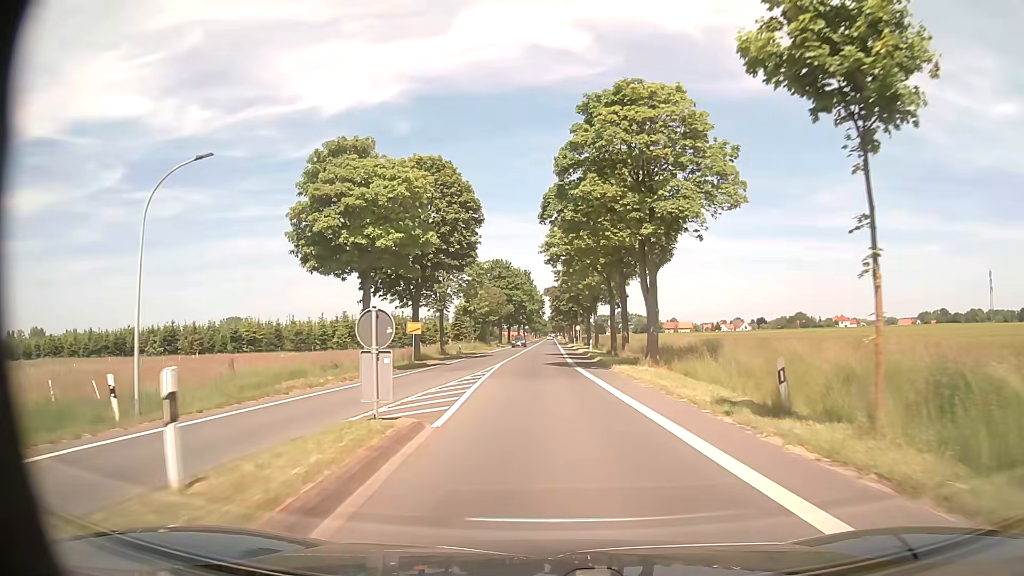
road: tertiary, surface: asphalt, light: Day
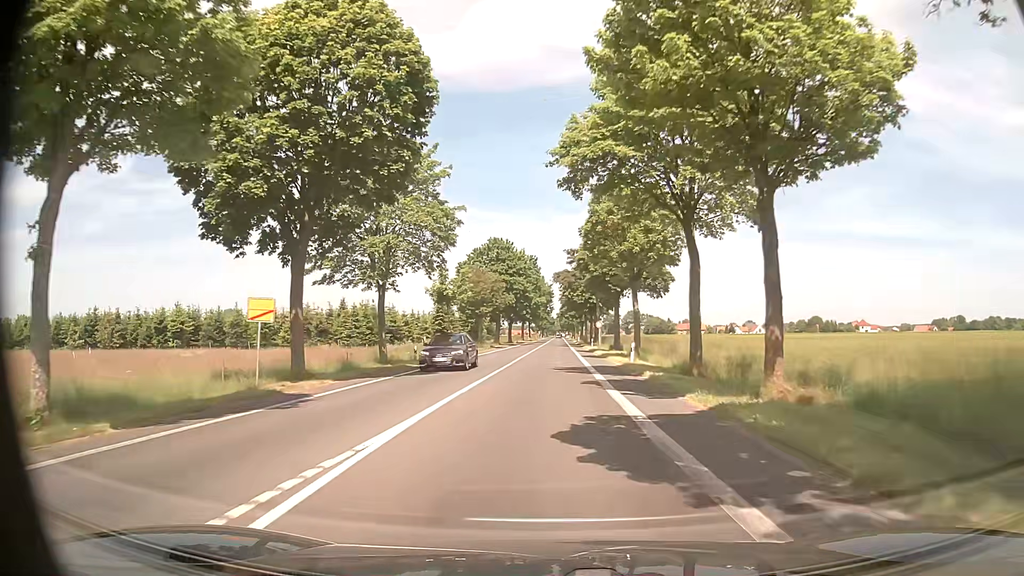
(-0.3, +23.9) m; -1°
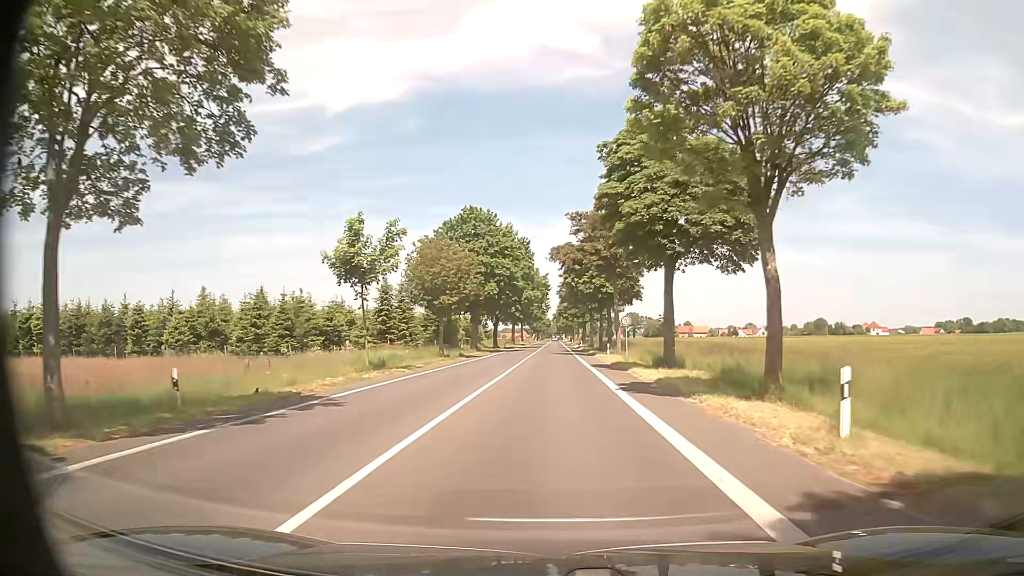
(+0.2, +25.2) m; 0°
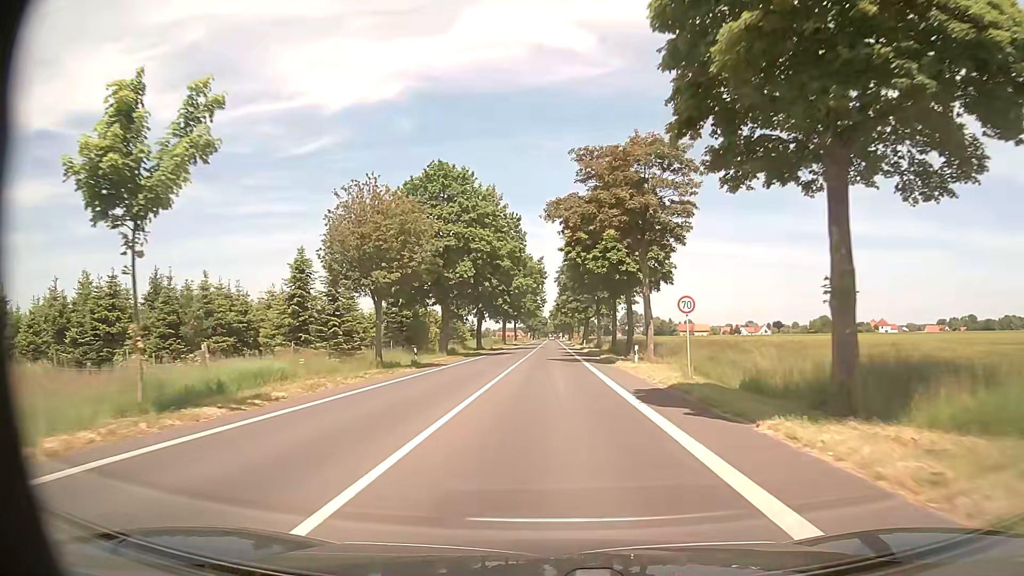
(+0.2, +18.5) m; +1°
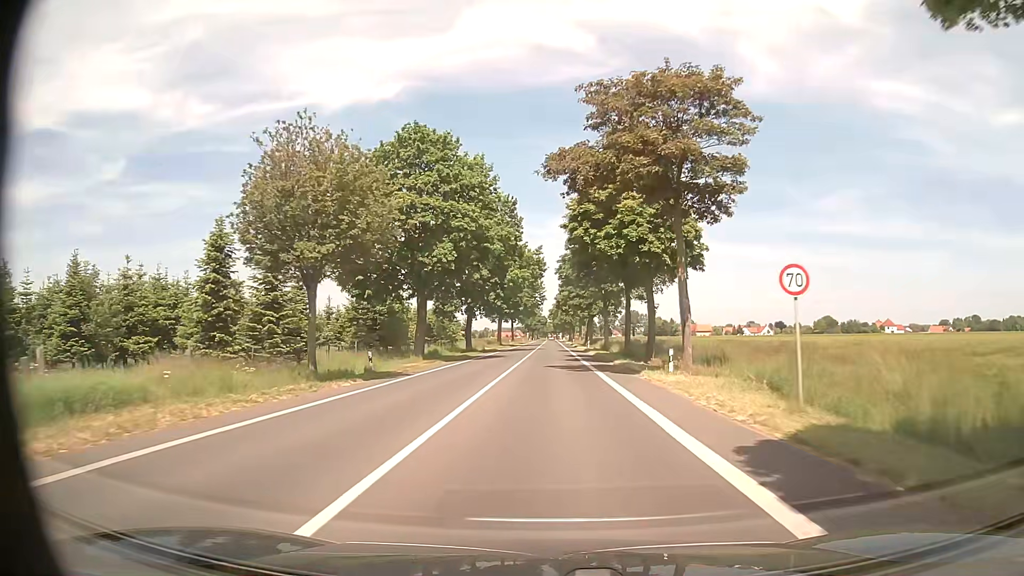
(0.0, +9.8) m; 0°
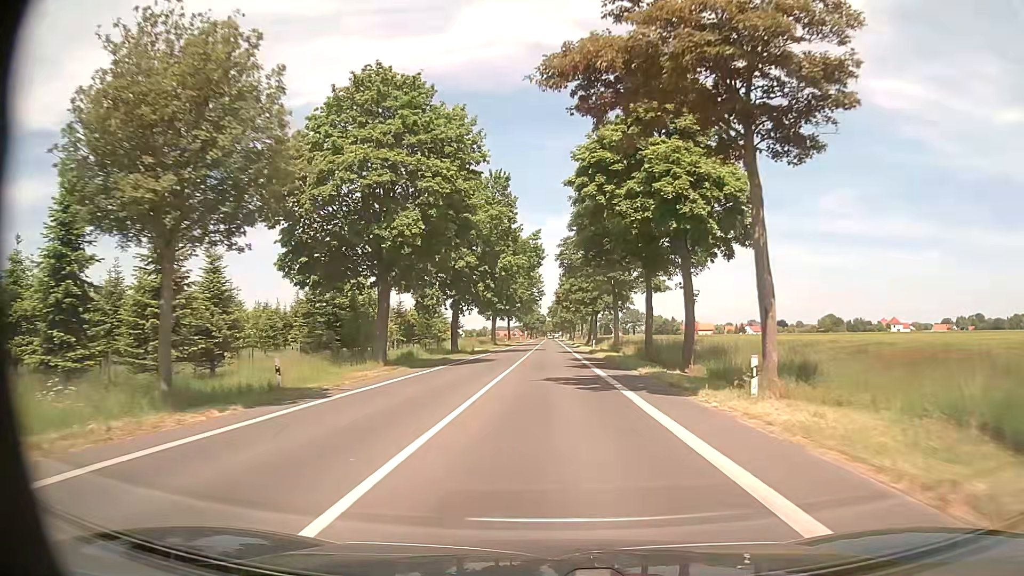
(0.0, +10.0) m; 0°
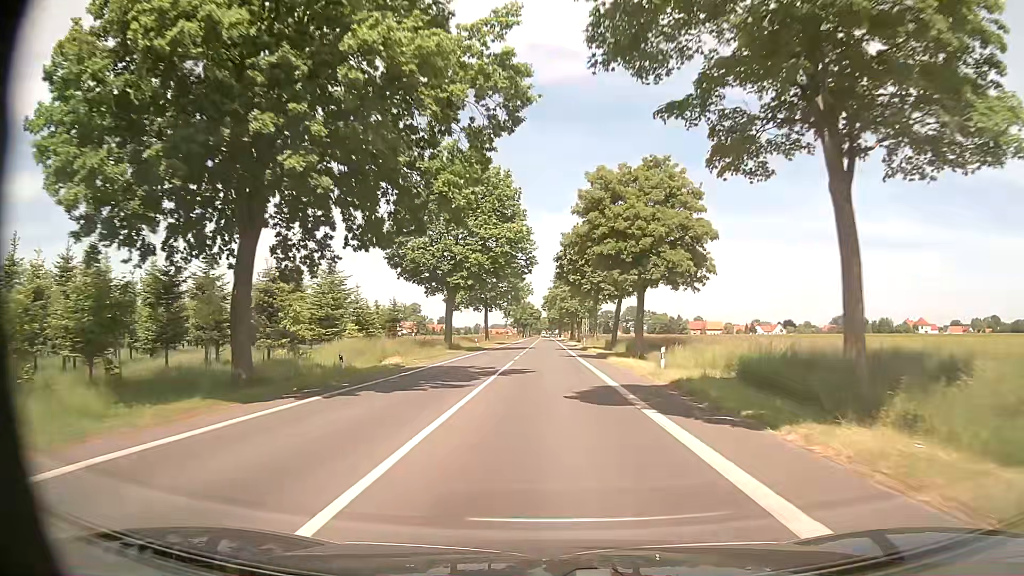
(+0.3, +41.5) m; +1°
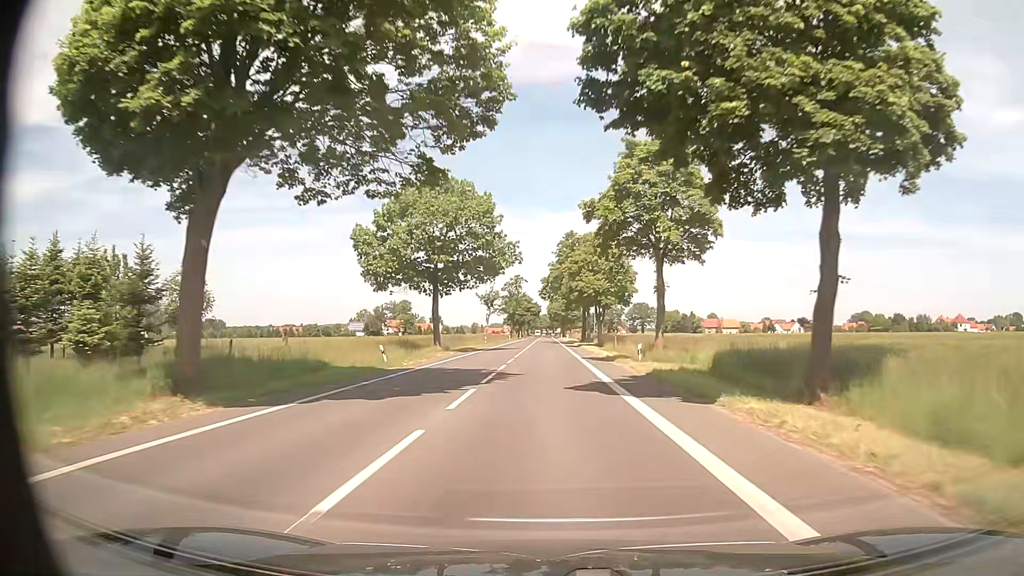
(0.0, +42.9) m; 0°
(0, +10) (0, +20) (0, +30) (0, +40) (0, +50) (0, +60) (0, +70) (0, +80) (-1, +90) (-1, +100) m
